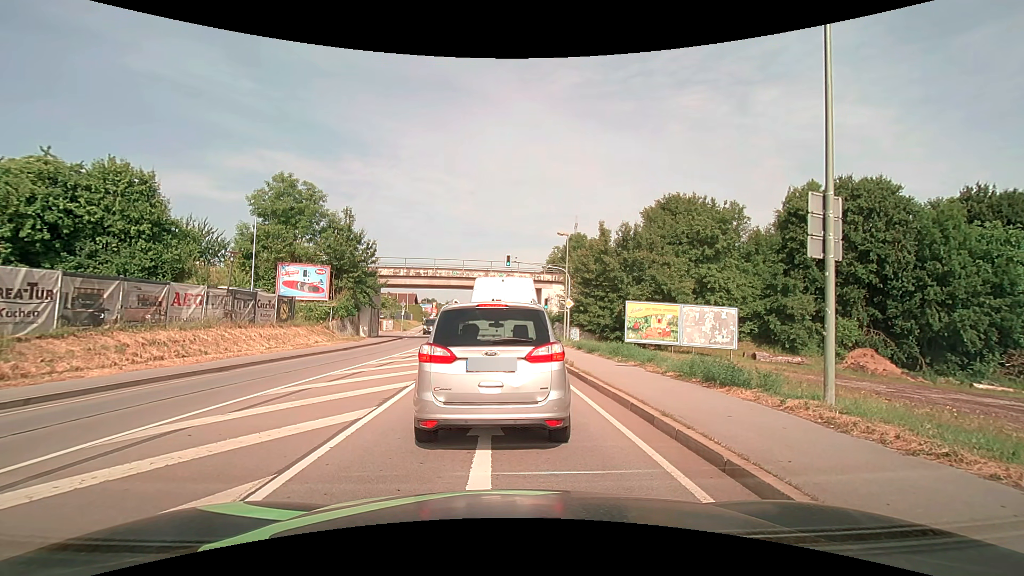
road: primary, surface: asphalt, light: Day
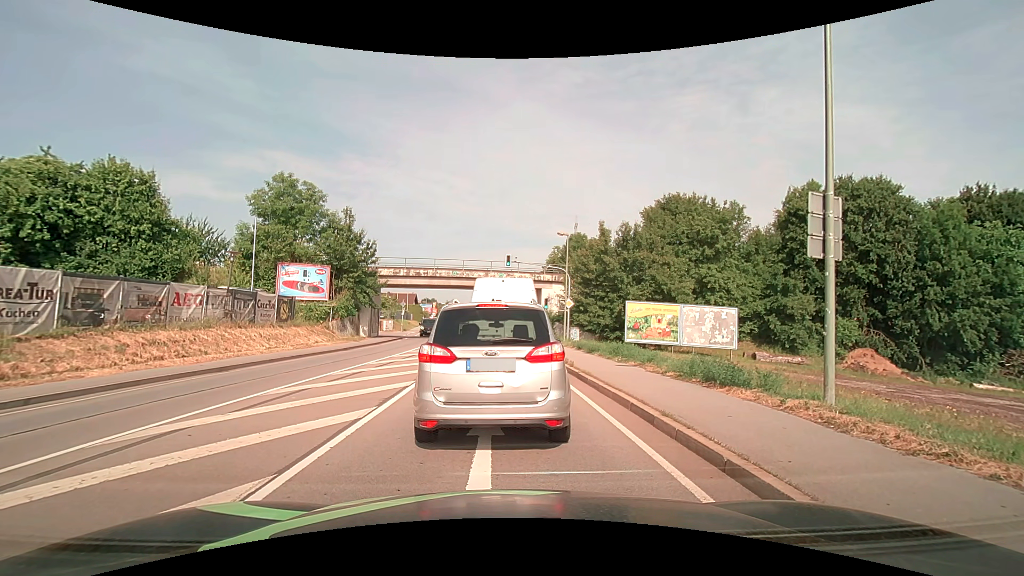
(0.0, 0.0) m; 0°
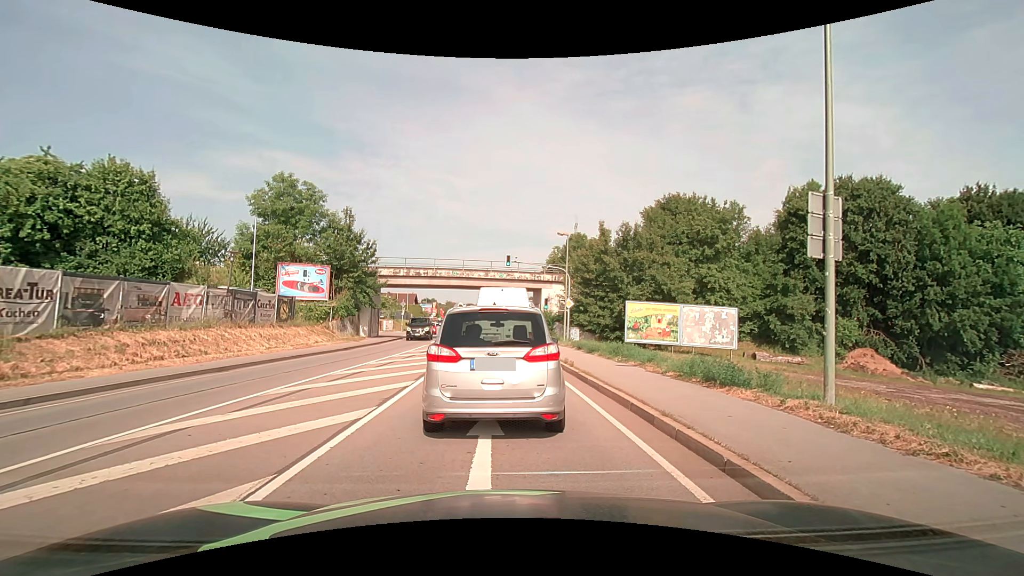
(0.0, 0.0) m; 0°
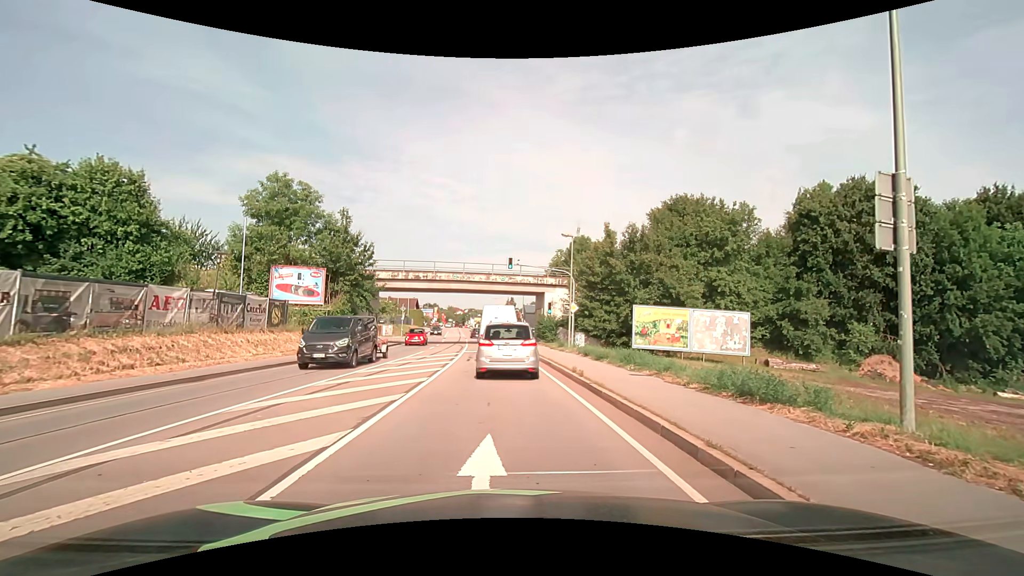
(0.0, +1.7) m; +1°
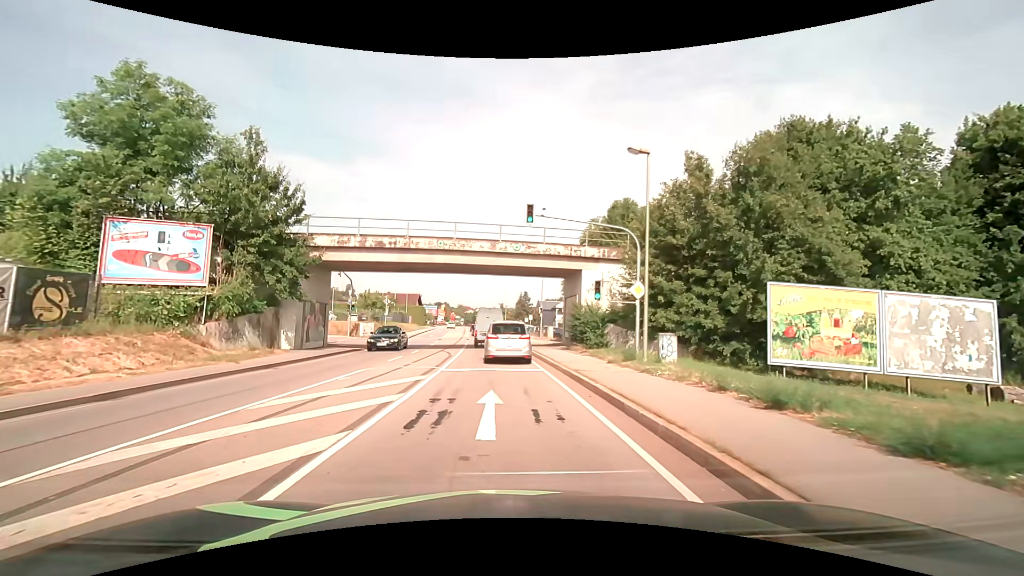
(-0.1, +16.6) m; -1°
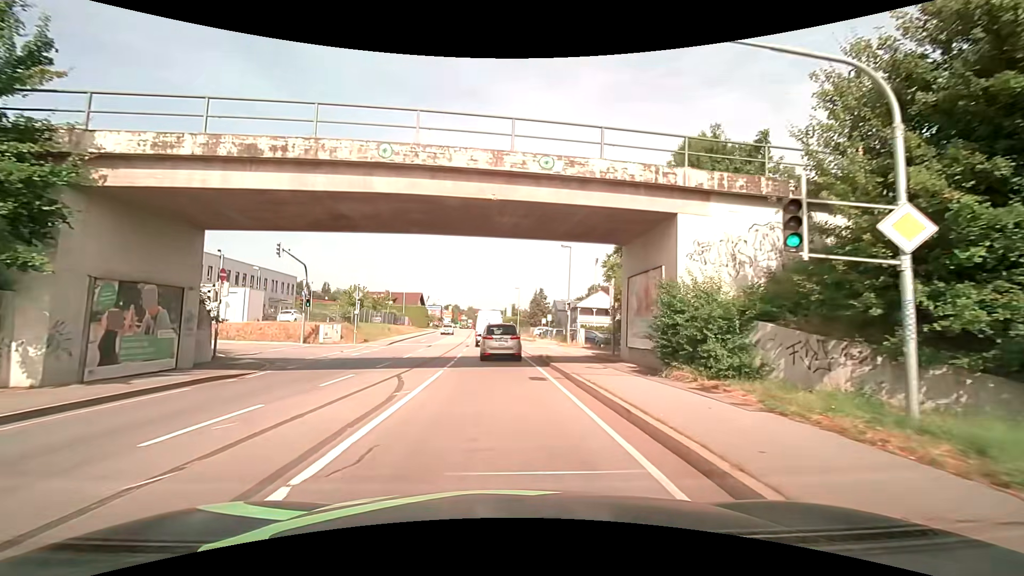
(-0.2, +14.8) m; -1°
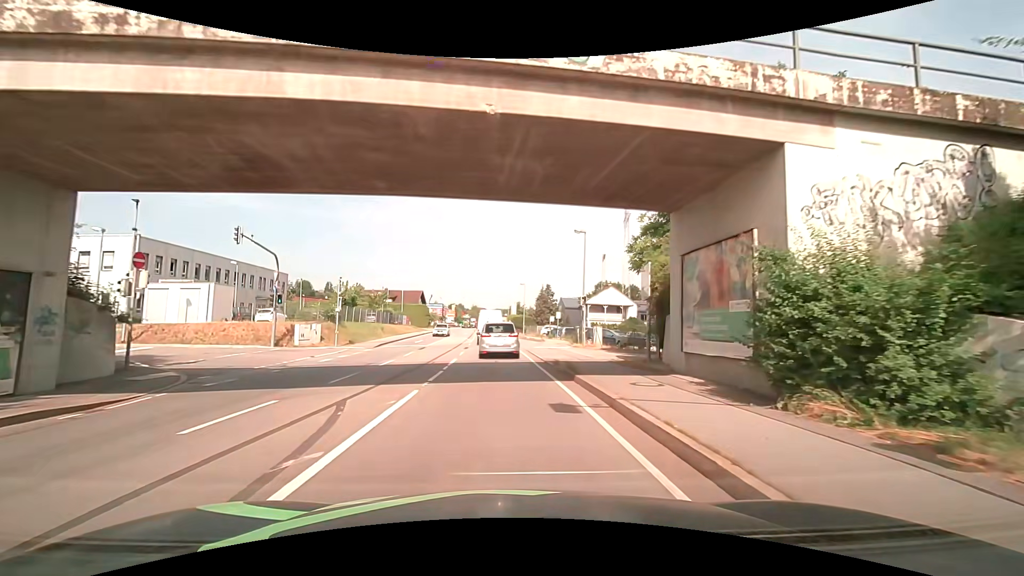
(-0.1, +5.5) m; -1°
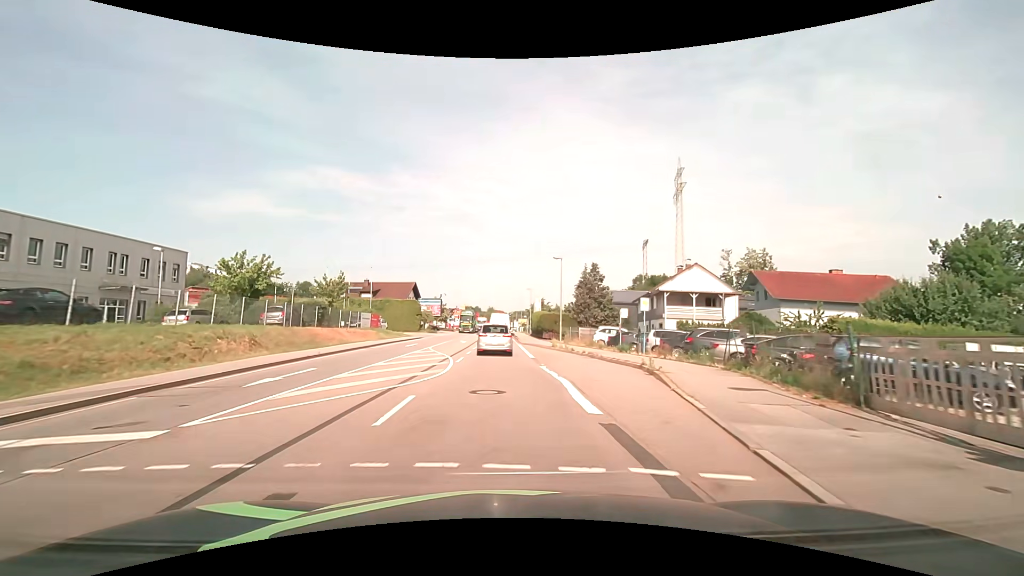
(-0.6, +30.3) m; -2°
(0, +10) (0, +20) (0, +30) (0, +40) (0, +50) (-1, +60) (-1, +70) (-1, +80) (-1, +90) (-1, +100) m
